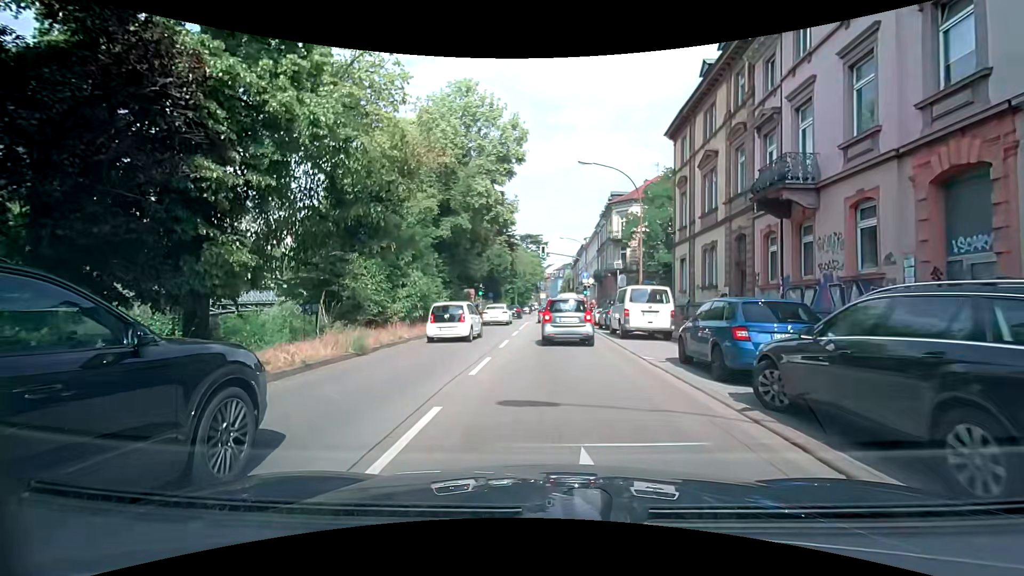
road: primary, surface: asphalt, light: Day
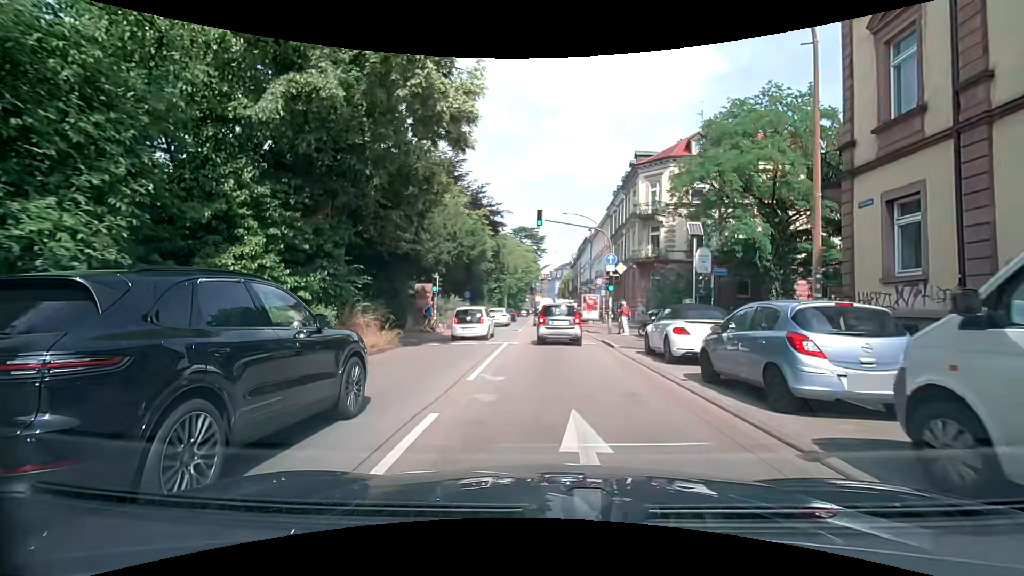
(-0.3, +18.3) m; -1°
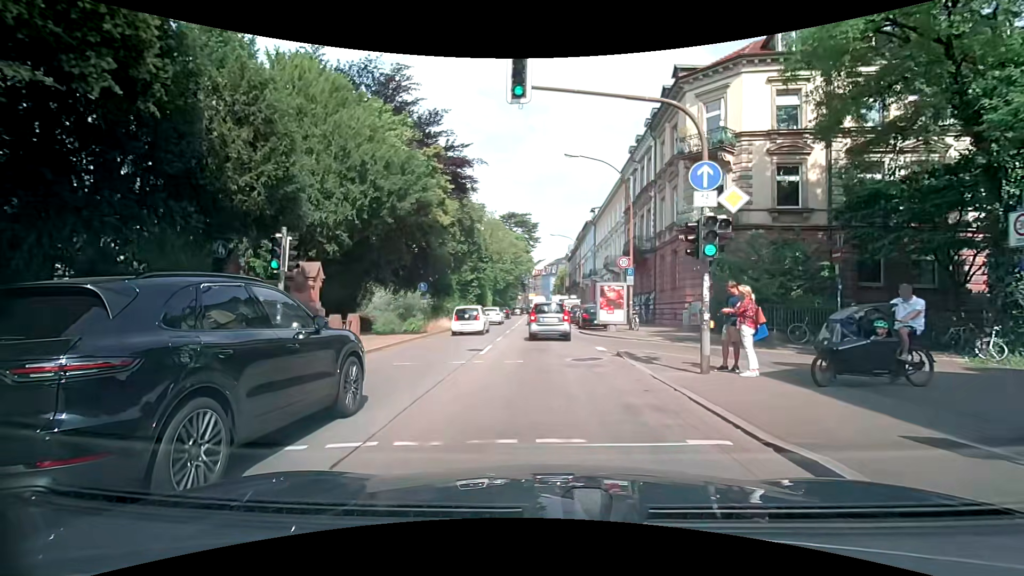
(+0.2, +16.0) m; +1°
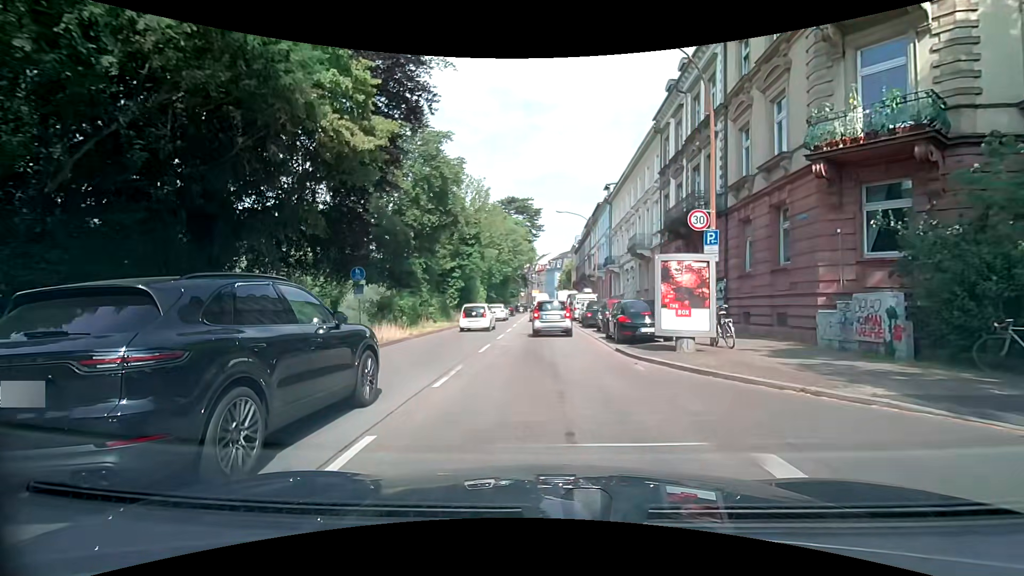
(-0.2, +12.3) m; -1°
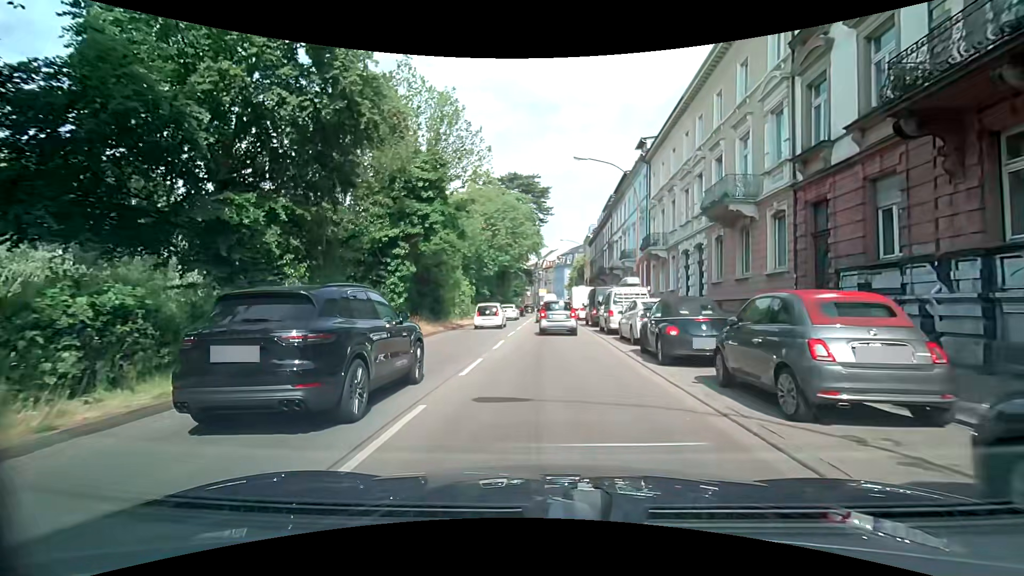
(-0.2, +16.2) m; -1°
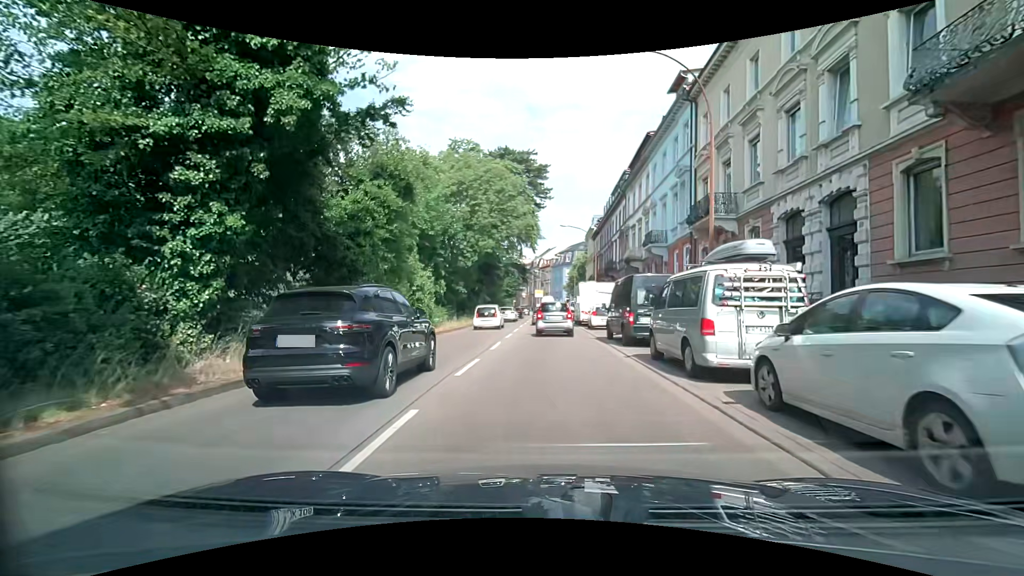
(-0.1, +12.5) m; +1°
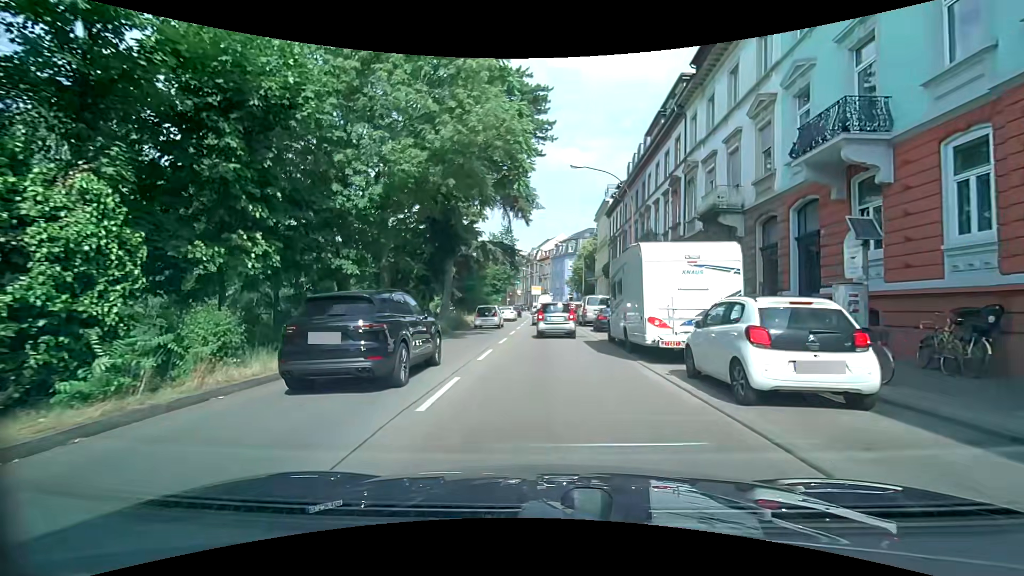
(+0.1, +21.0) m; 0°
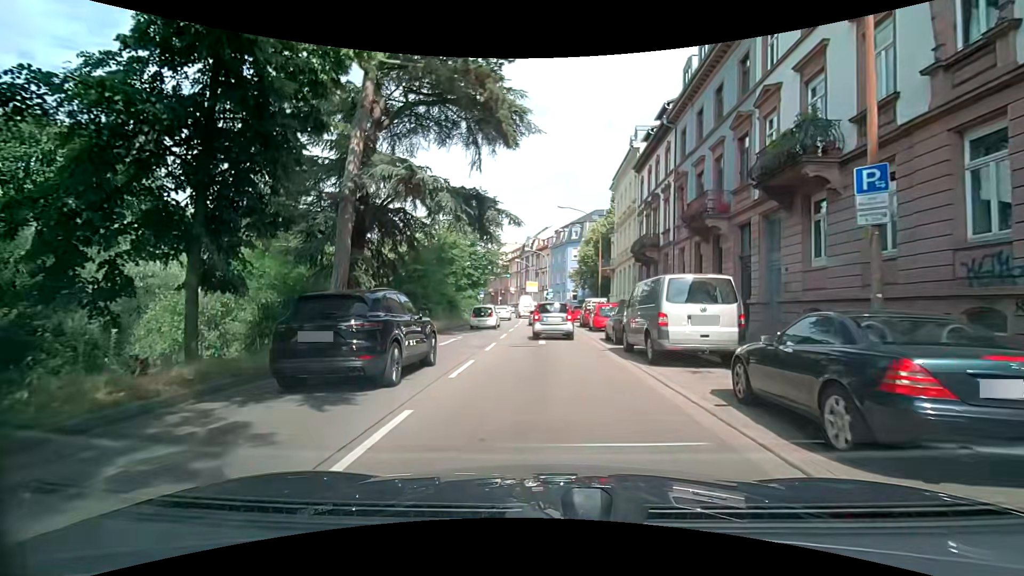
(+0.4, +21.0) m; +2°
(0, +10) (-1, +20) (0, +30) (0, +40) (-1, +50) (-2, +60) (-3, +70) (-4, +80) (-6, +90) (-9, +99) m
